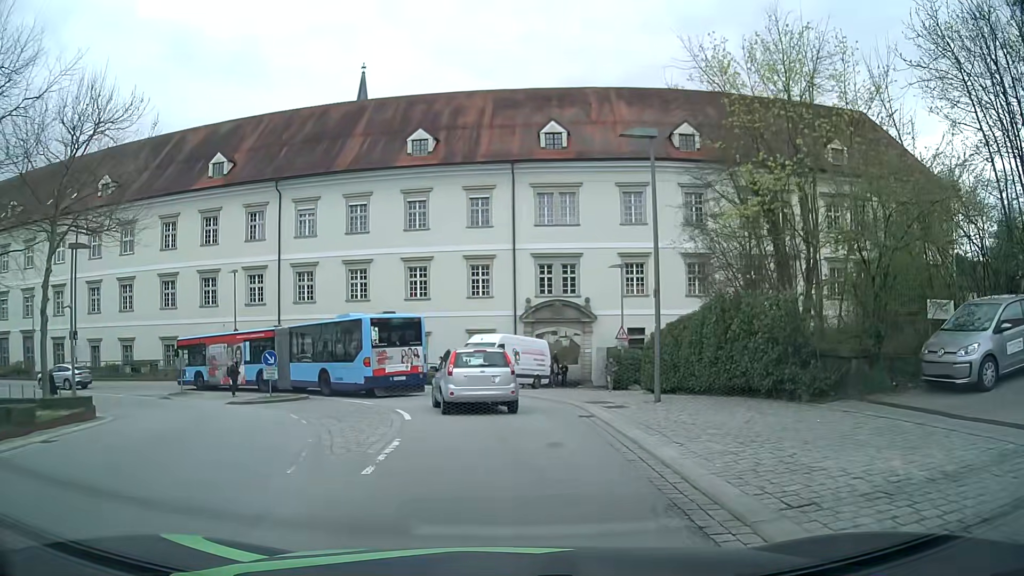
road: tertiary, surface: asphalt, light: Day
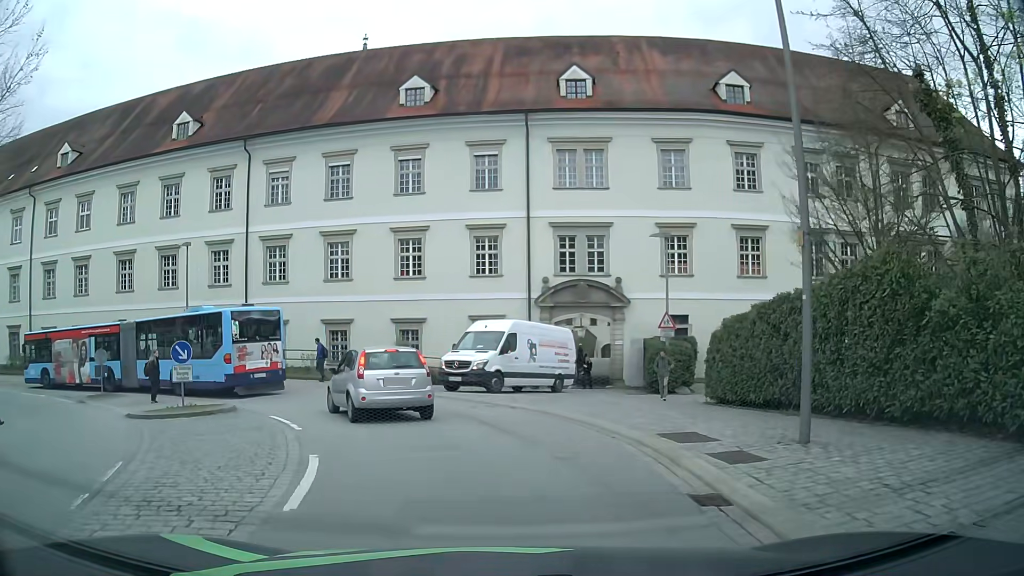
(+0.1, +8.0) m; -1°
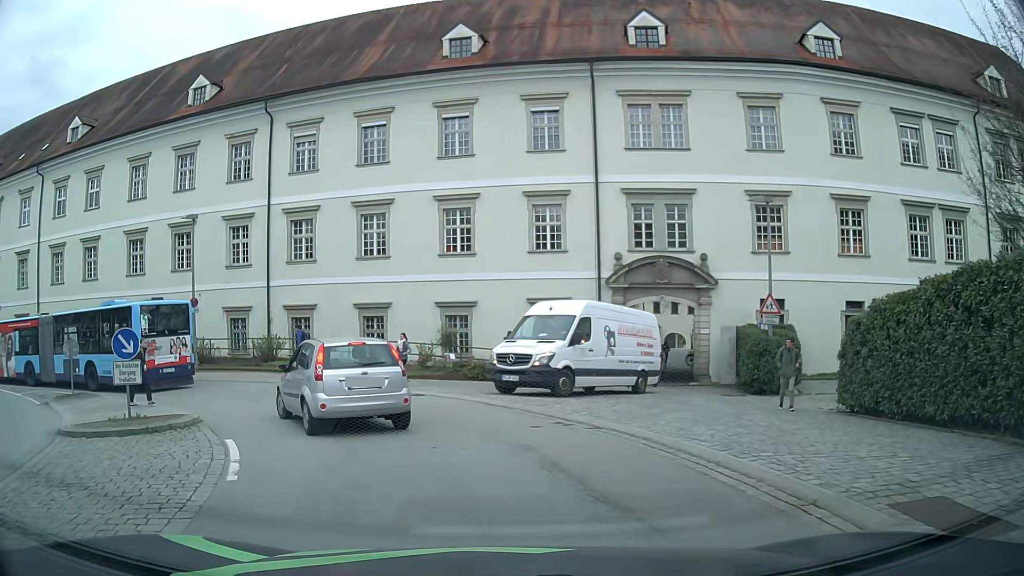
(-0.1, +5.4) m; -5°
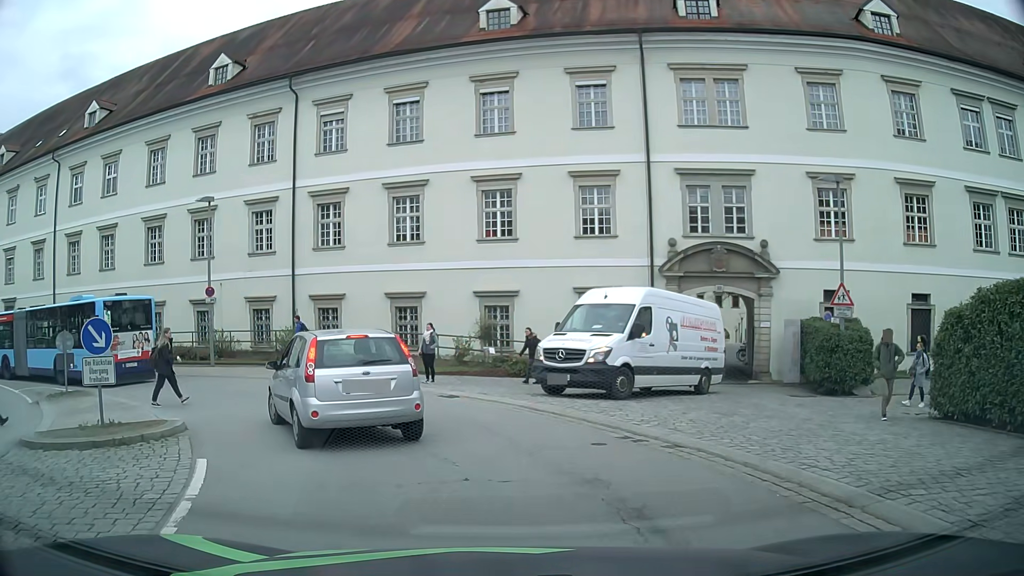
(-0.1, +2.3) m; -2°
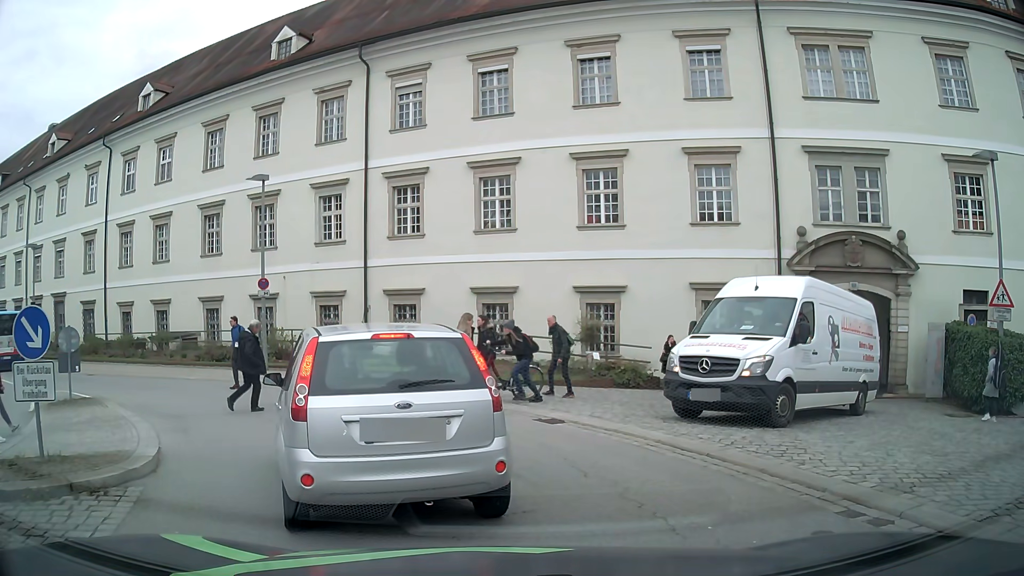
(-0.3, +3.7) m; -9°
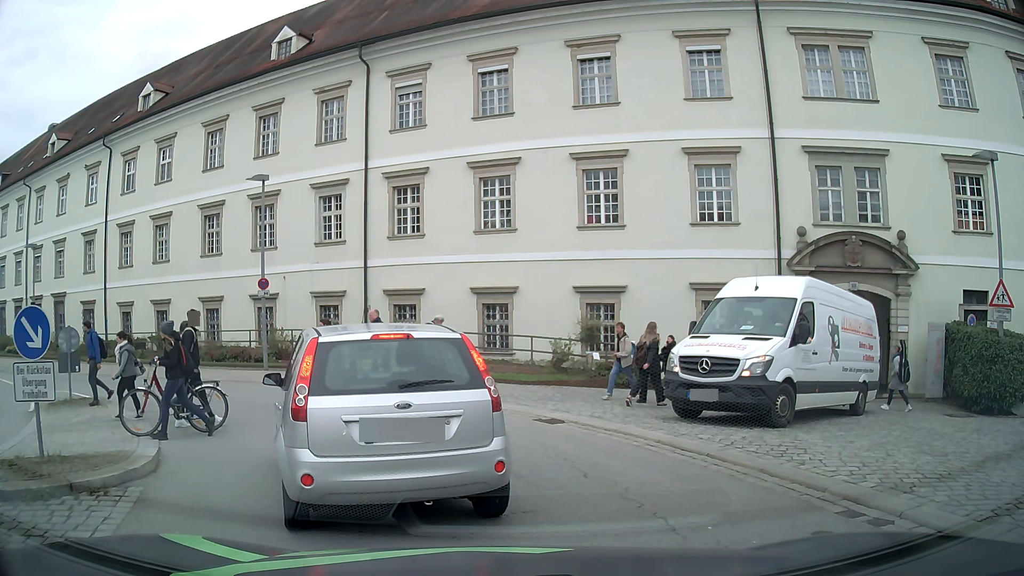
(0.0, 0.0) m; 0°
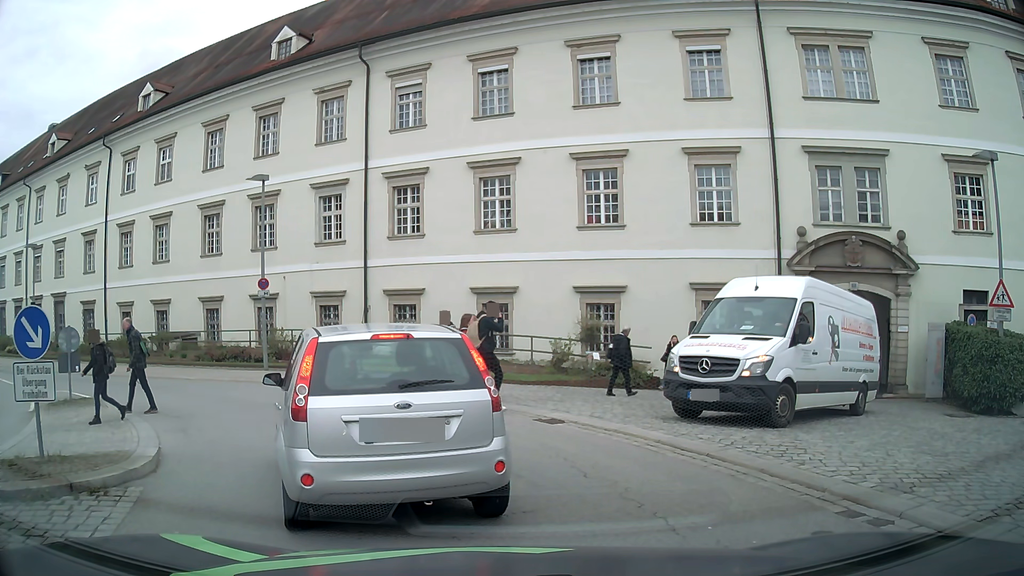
(0.0, 0.0) m; 0°
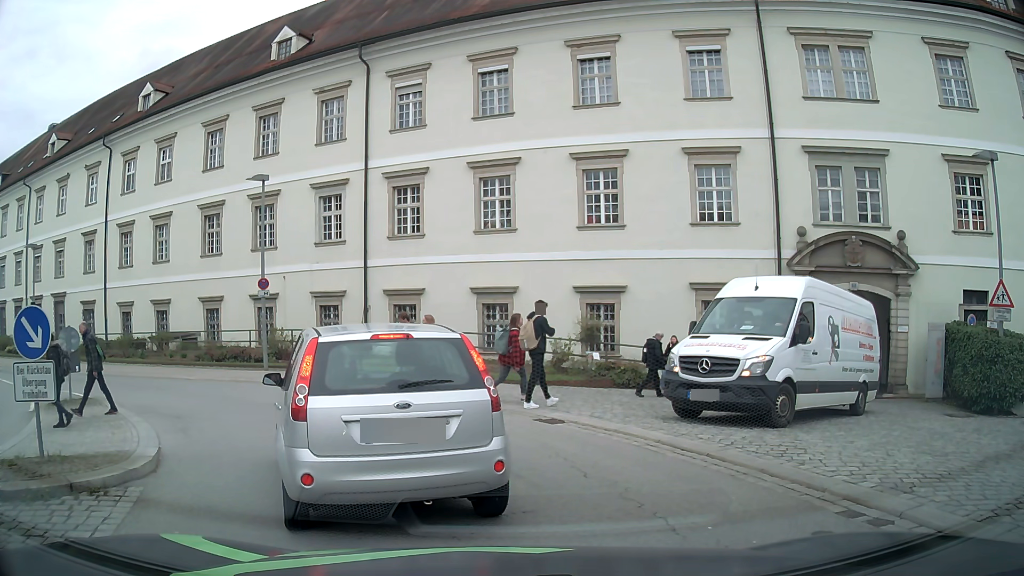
(0.0, 0.0) m; 0°
